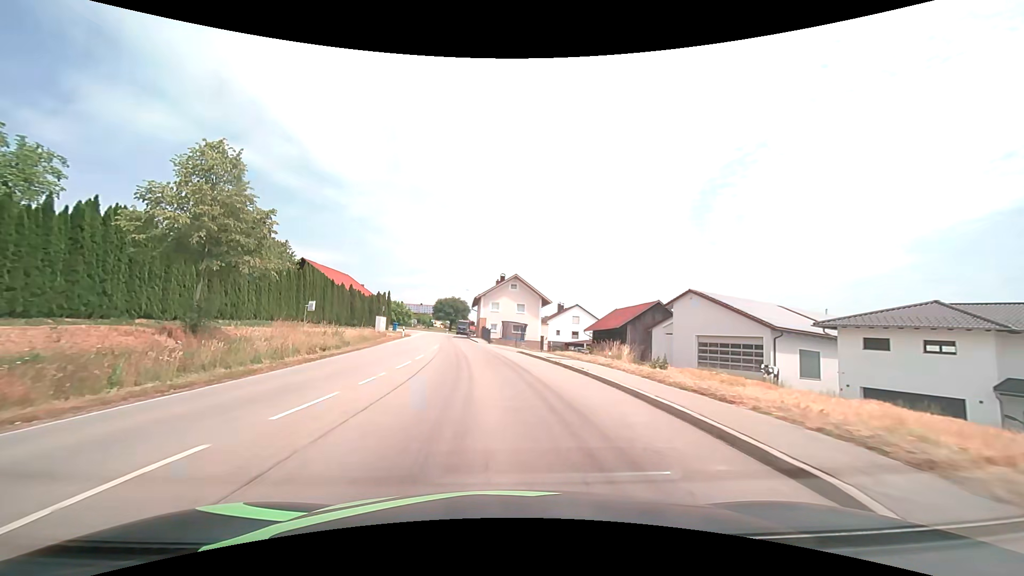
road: secondary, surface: asphalt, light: Day
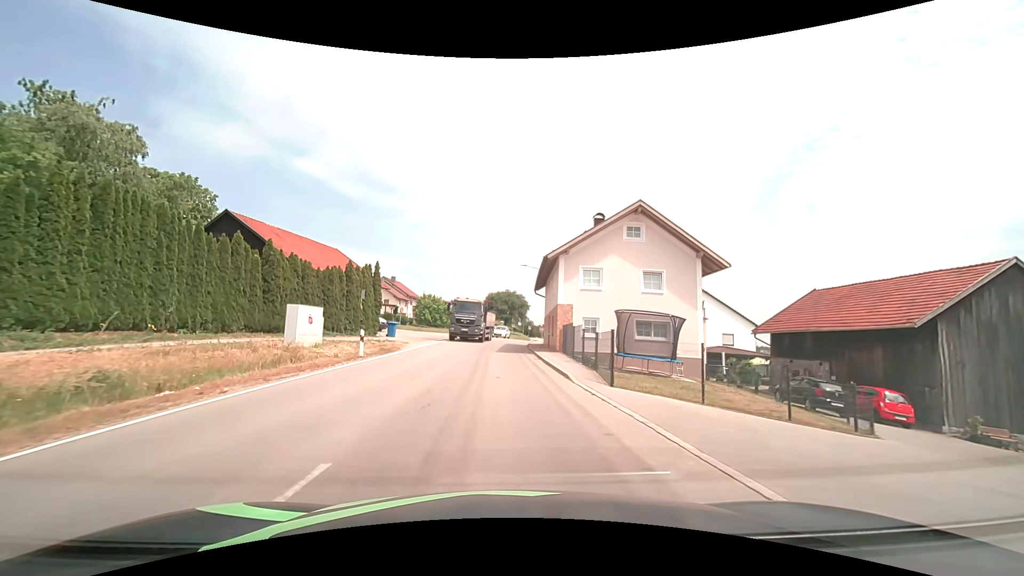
(-2.8, +32.7) m; -7°
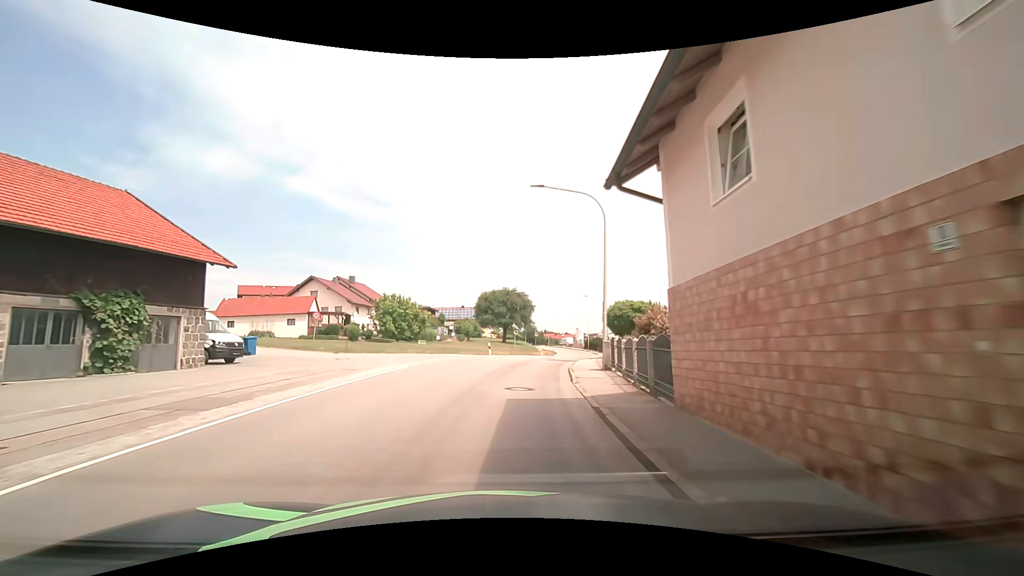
(0.0, +28.8) m; 0°
(0, +10) (+1, +20) (+2, +30) (+4, +40) (+6, +50) (+8, +59) (+10, +69) (+11, +79) (+12, +89) (+13, +99) m
